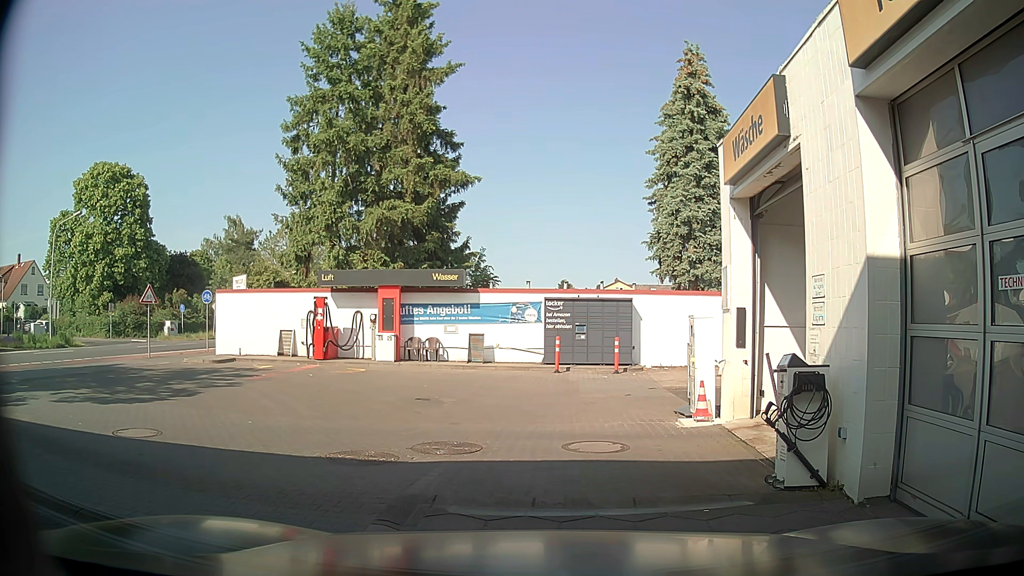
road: service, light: Day
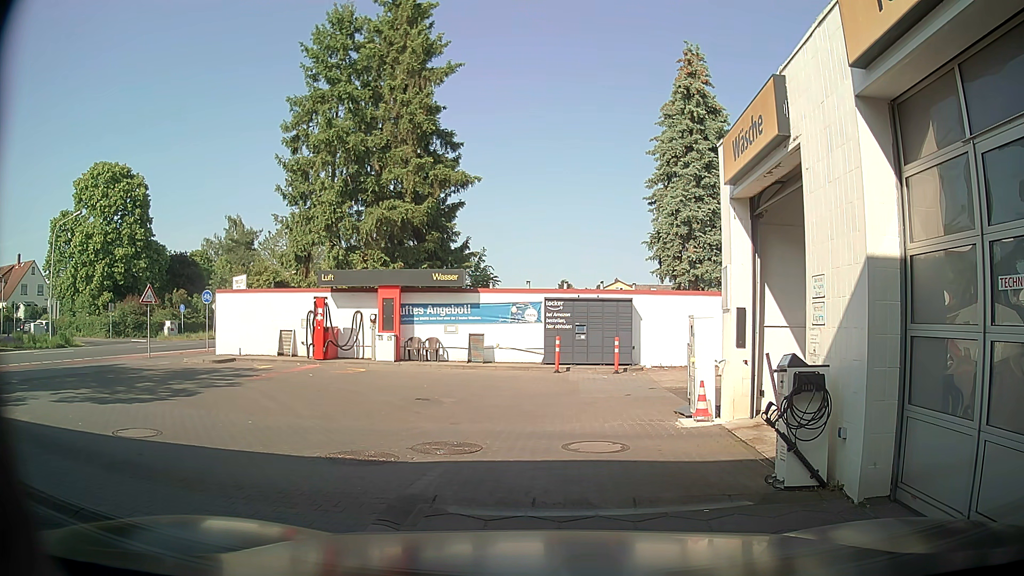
(0.0, 0.0) m; 0°
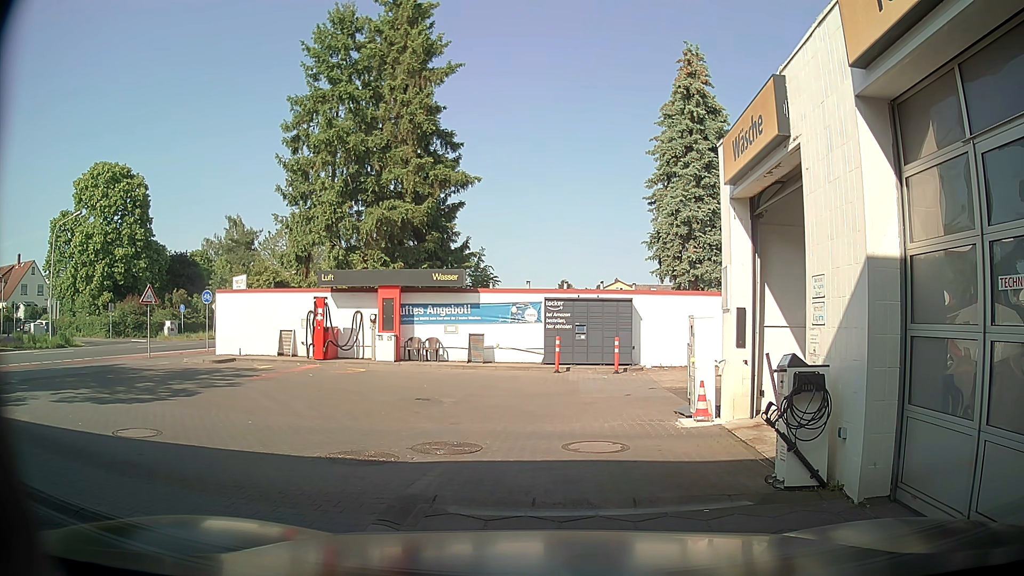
(0.0, 0.0) m; 0°
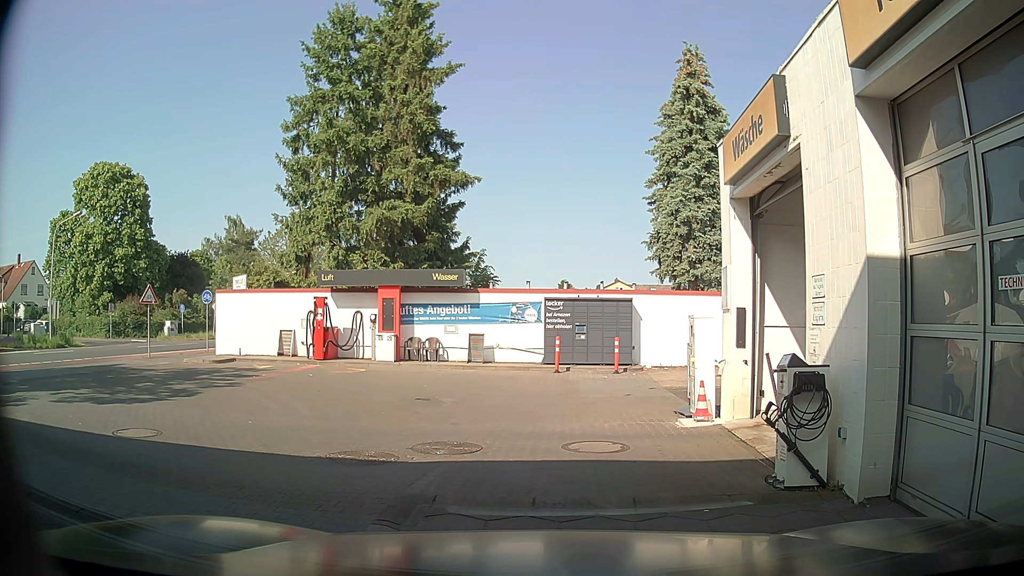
(0.0, 0.0) m; 0°
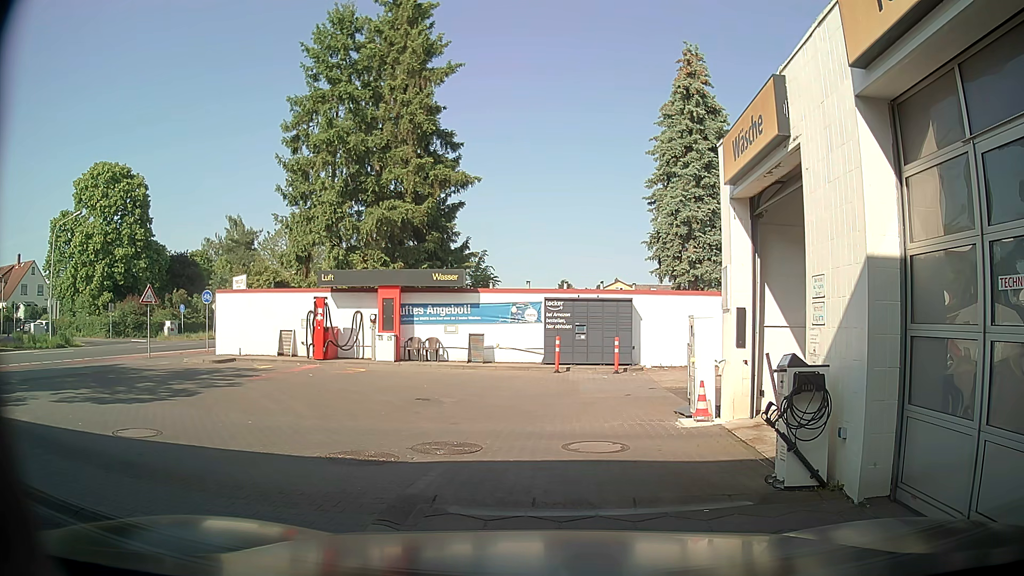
(0.0, 0.0) m; 0°
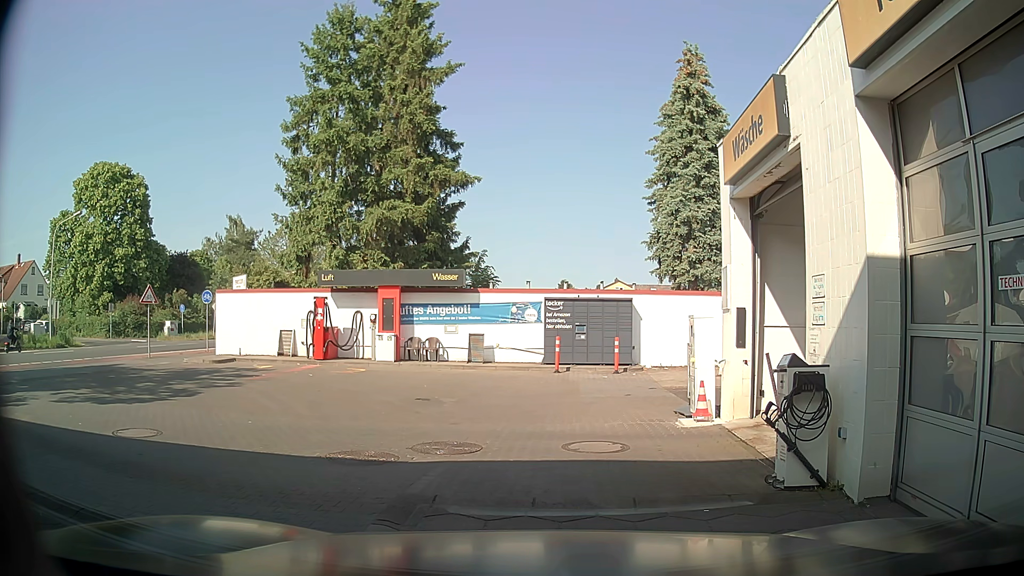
(0.0, 0.0) m; 0°
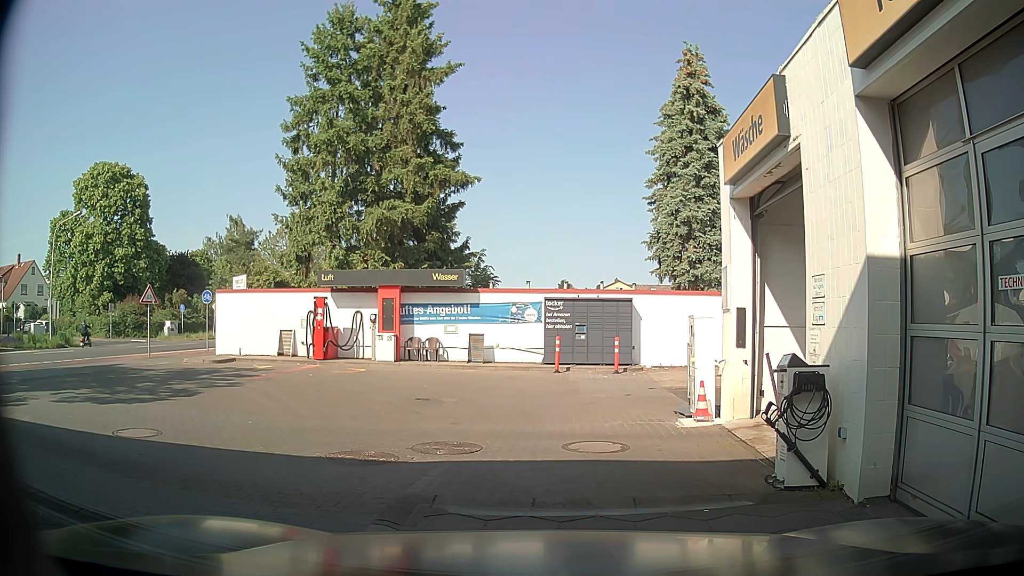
(0.0, 0.0) m; 0°
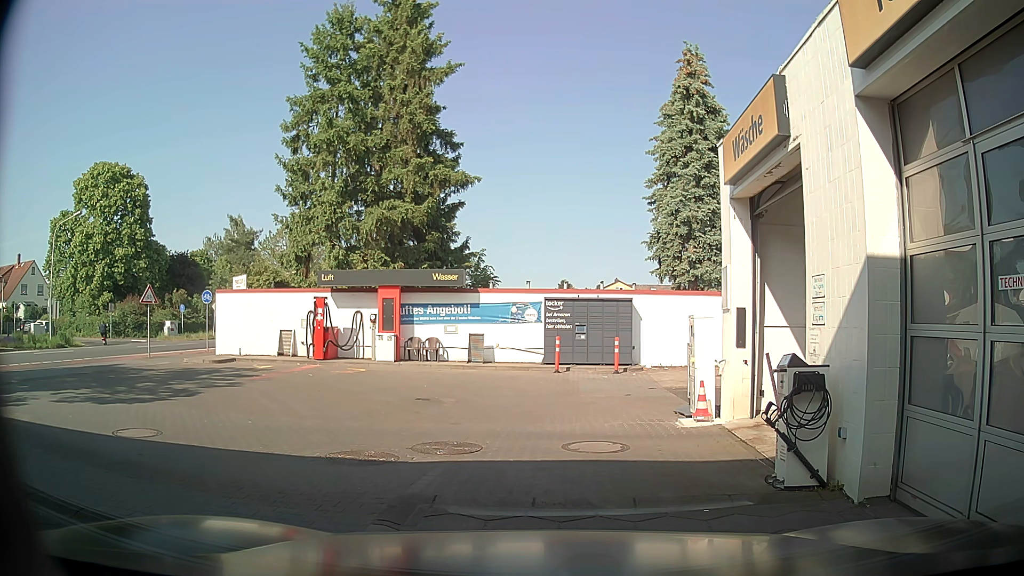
(0.0, 0.0) m; 0°
